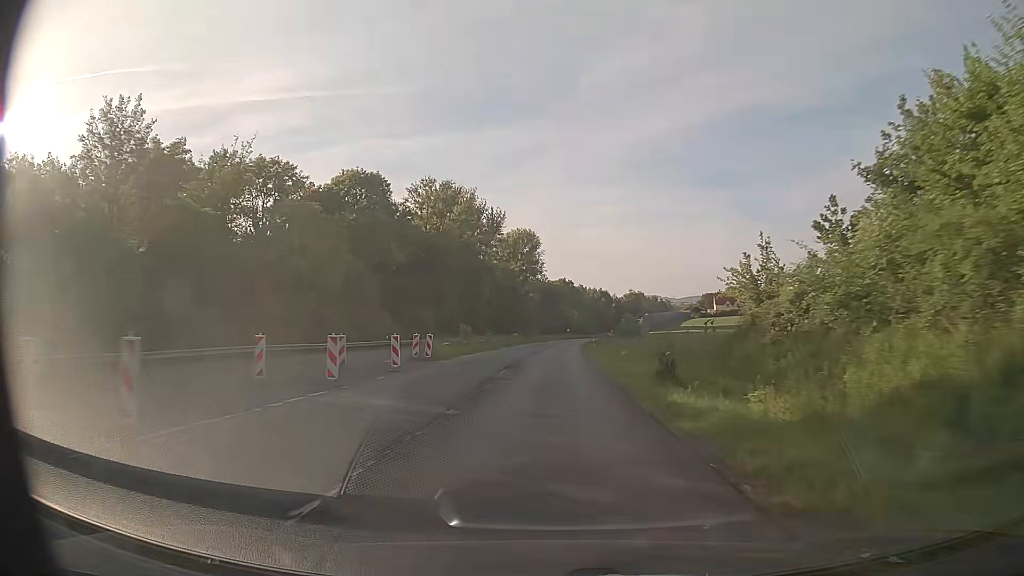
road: trunk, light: Day
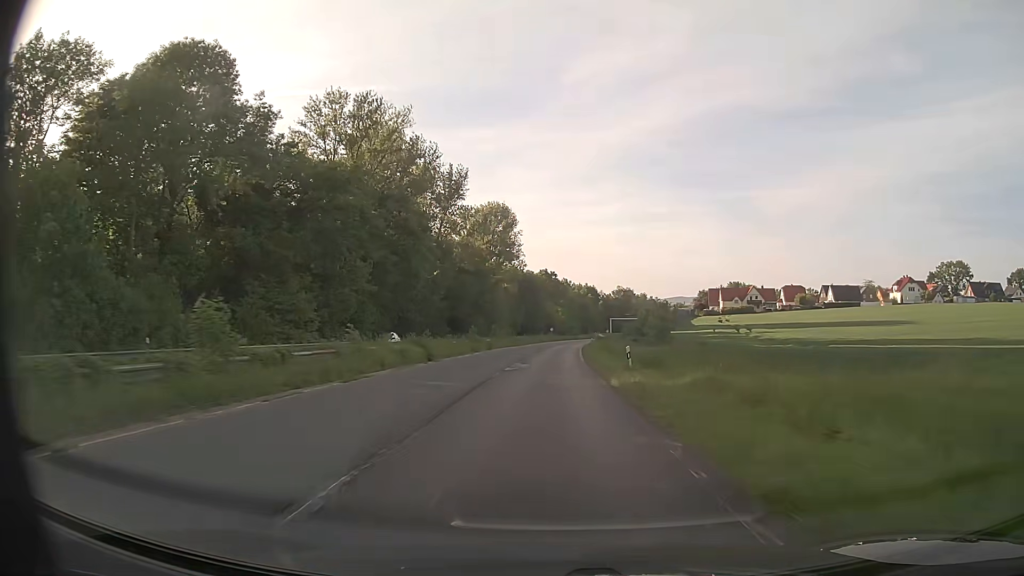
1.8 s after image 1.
(+0.5, +38.0) m; +2°
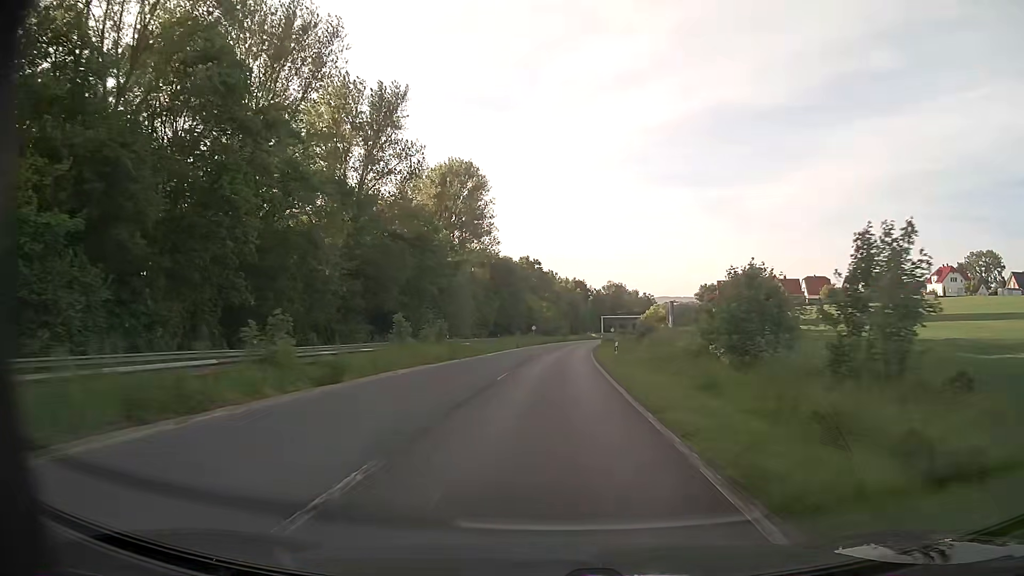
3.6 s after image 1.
(+0.4, +38.1) m; +1°
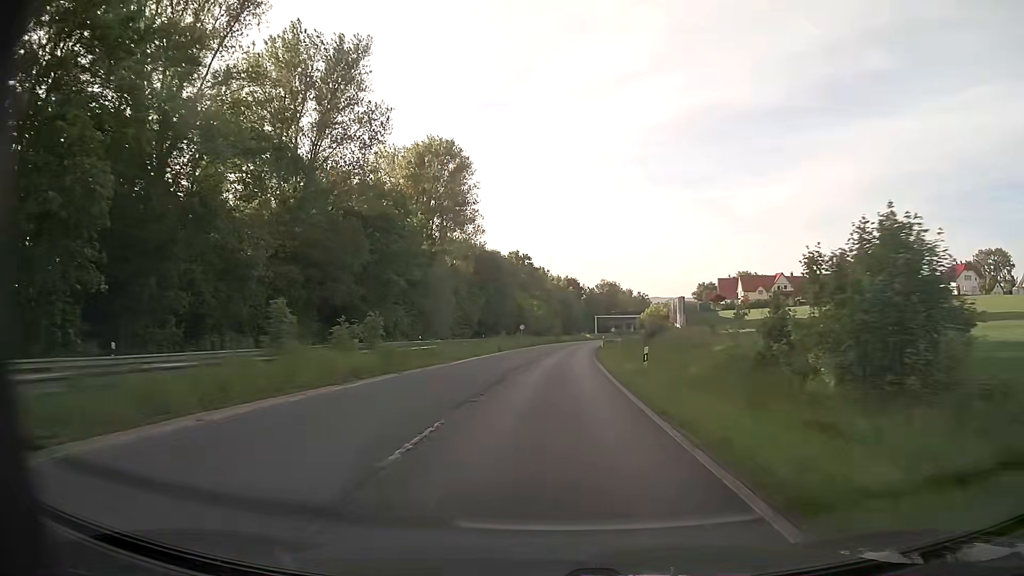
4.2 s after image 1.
(+0.1, +12.7) m; +1°
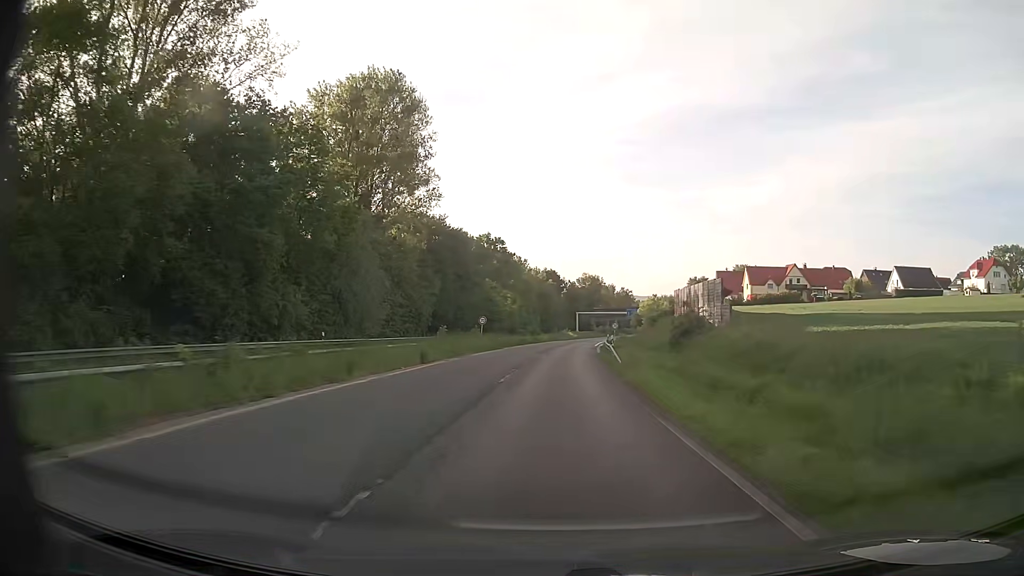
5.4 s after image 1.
(+0.4, +24.9) m; +2°
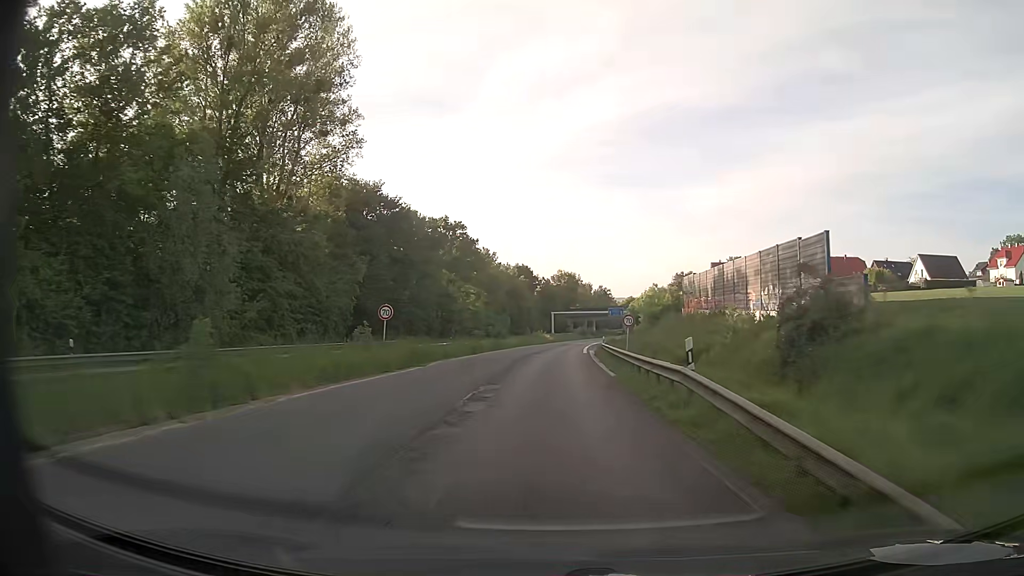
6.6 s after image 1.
(+0.5, +24.5) m; +2°
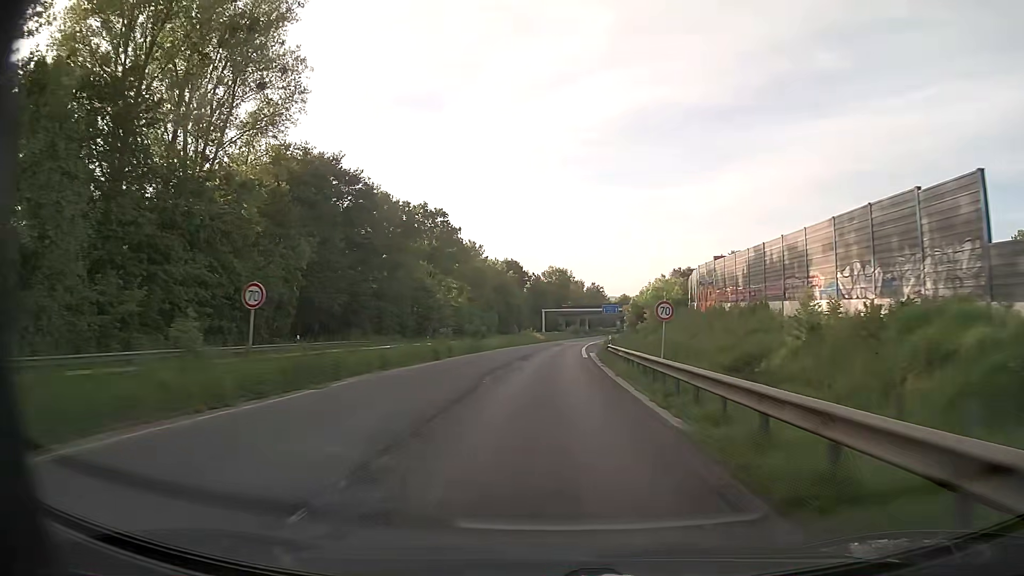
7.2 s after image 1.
(+0.1, +12.2) m; +1°
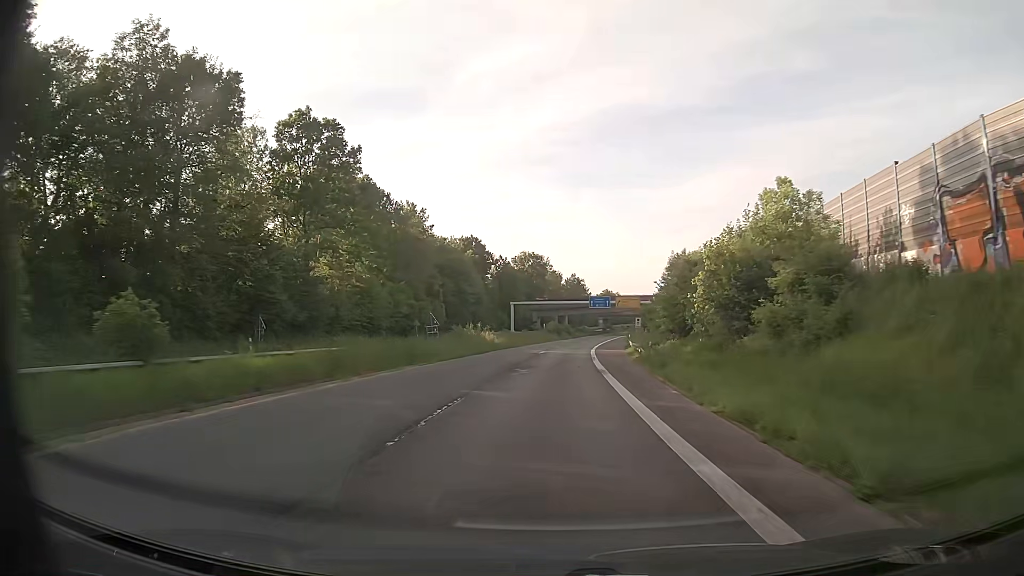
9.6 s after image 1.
(+0.8, +47.4) m; +2°
(0, +10) (0, +20) (0, +30) (+1, +40) (+1, +50) (+2, +60) (+3, +70) (+4, +80) (+5, +90) (+6, +100) m
